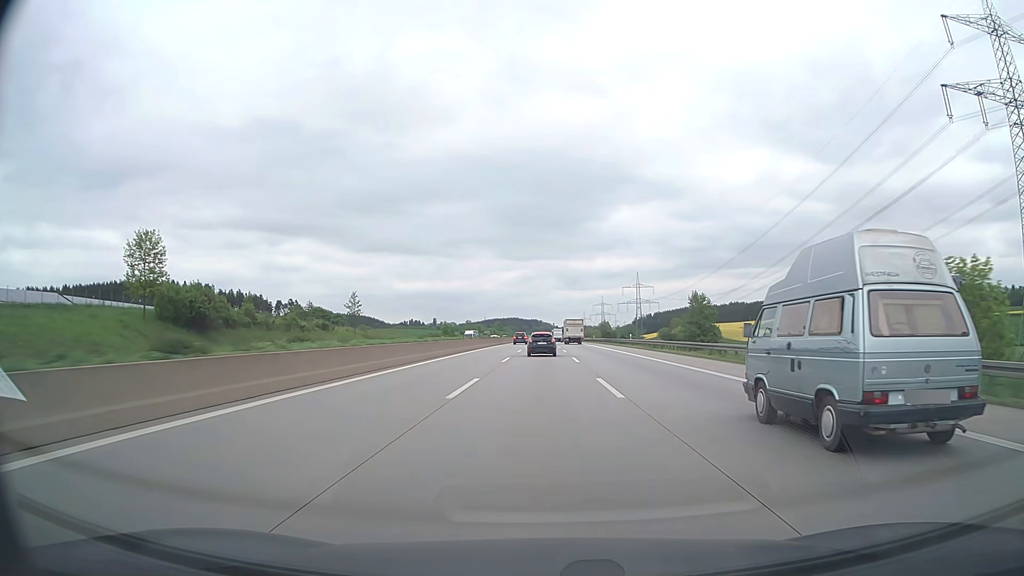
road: motorway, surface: asphalt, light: Day
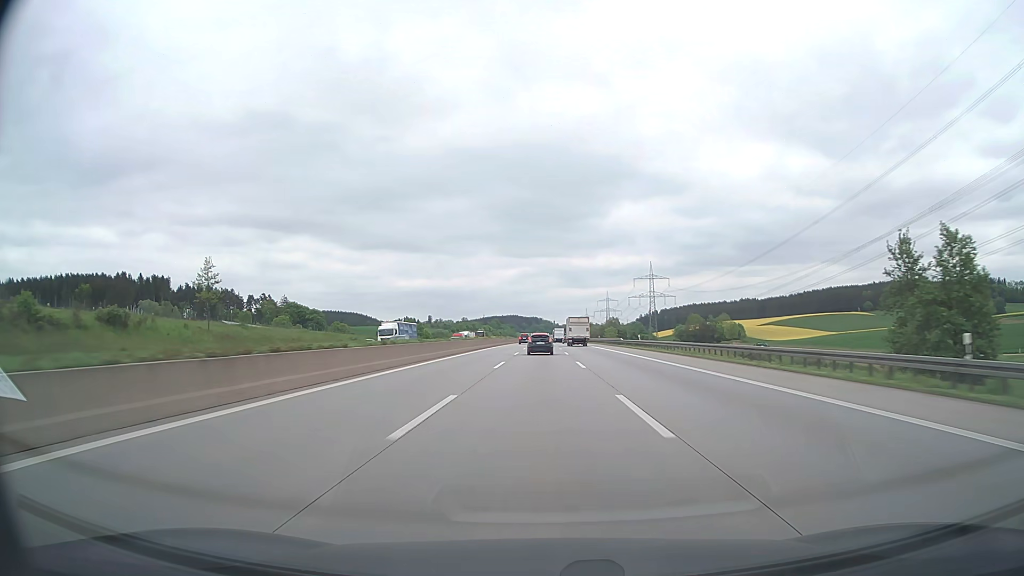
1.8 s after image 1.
(0.0, +59.0) m; 0°
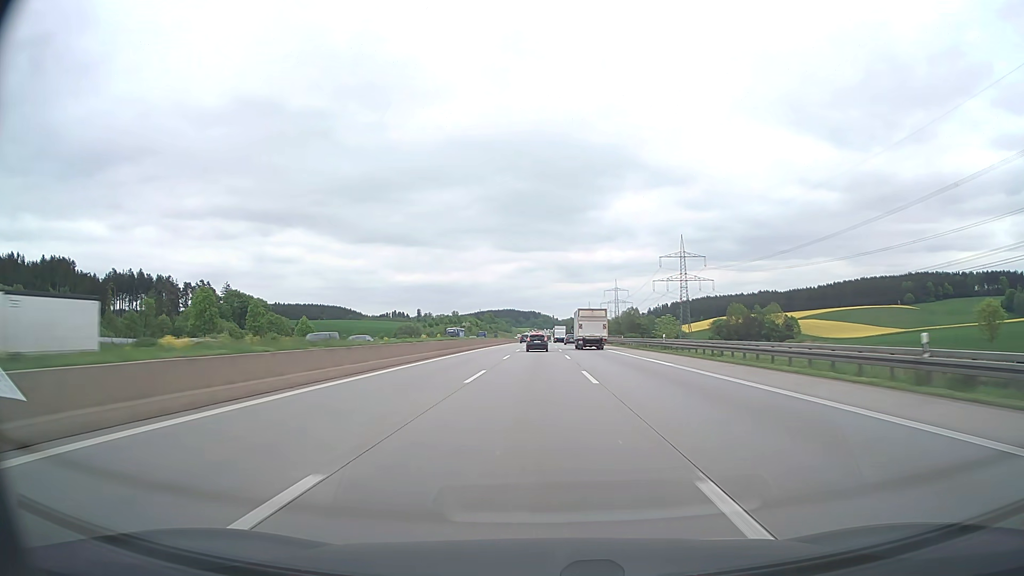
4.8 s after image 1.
(+0.2, +98.3) m; 0°
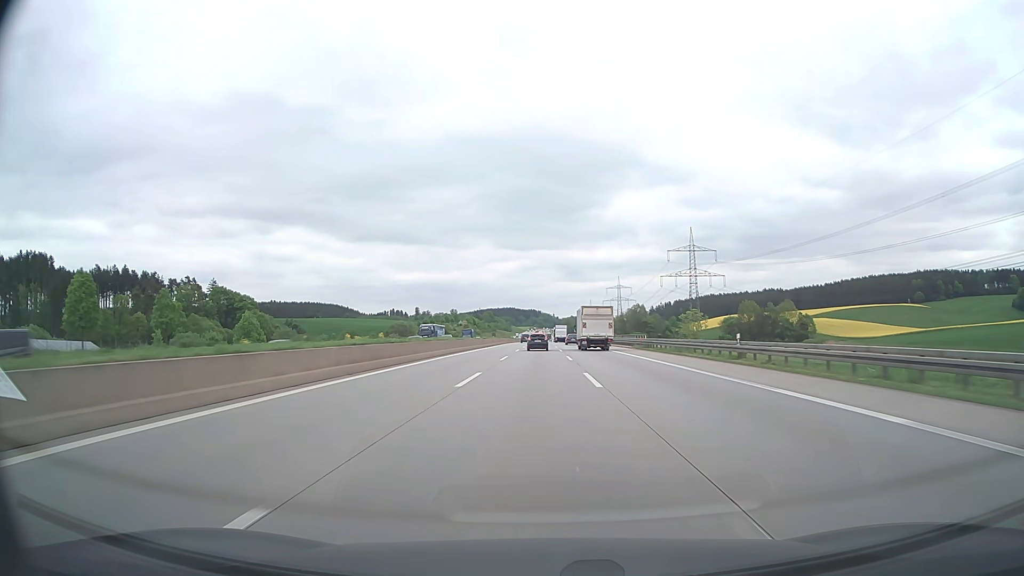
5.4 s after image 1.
(0.0, +19.6) m; 0°
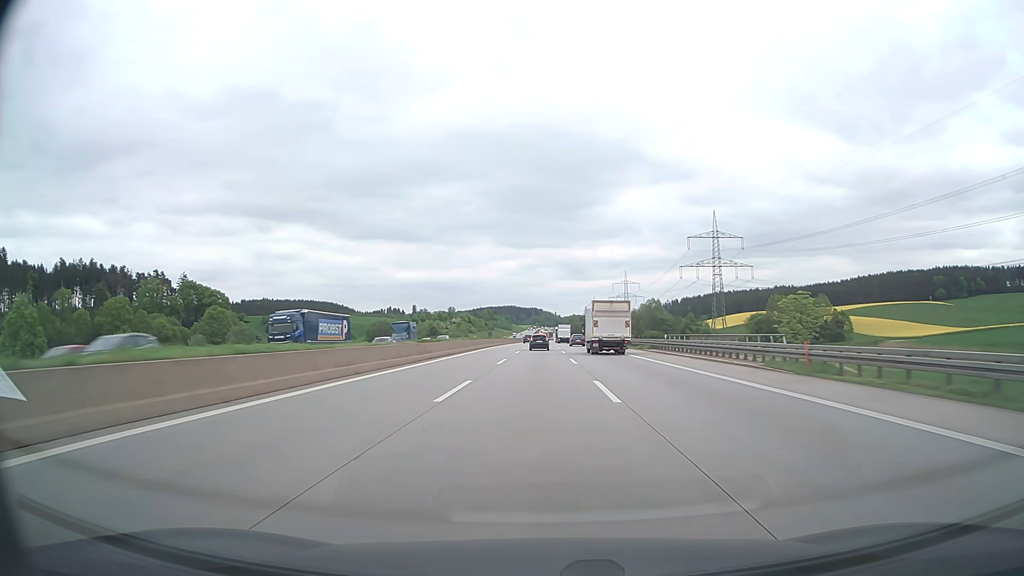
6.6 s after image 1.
(0.0, +39.3) m; 0°
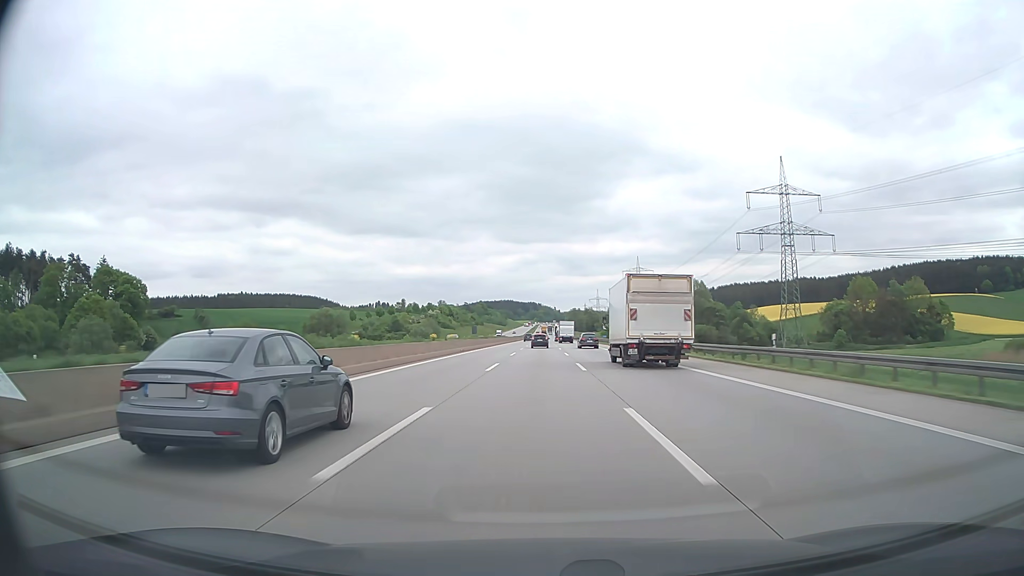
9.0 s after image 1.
(+0.1, +78.9) m; 0°
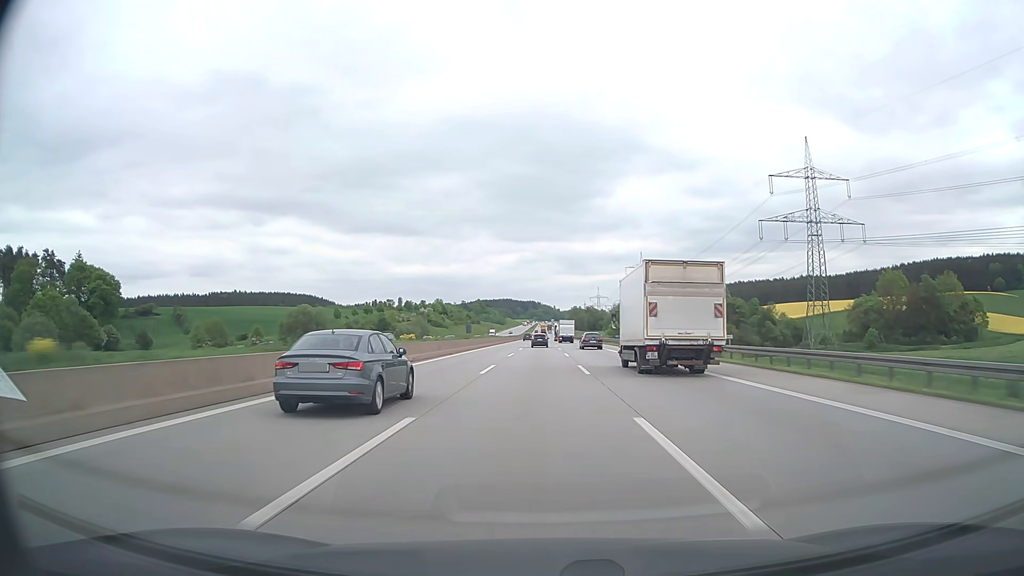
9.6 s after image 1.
(0.0, +19.8) m; 0°
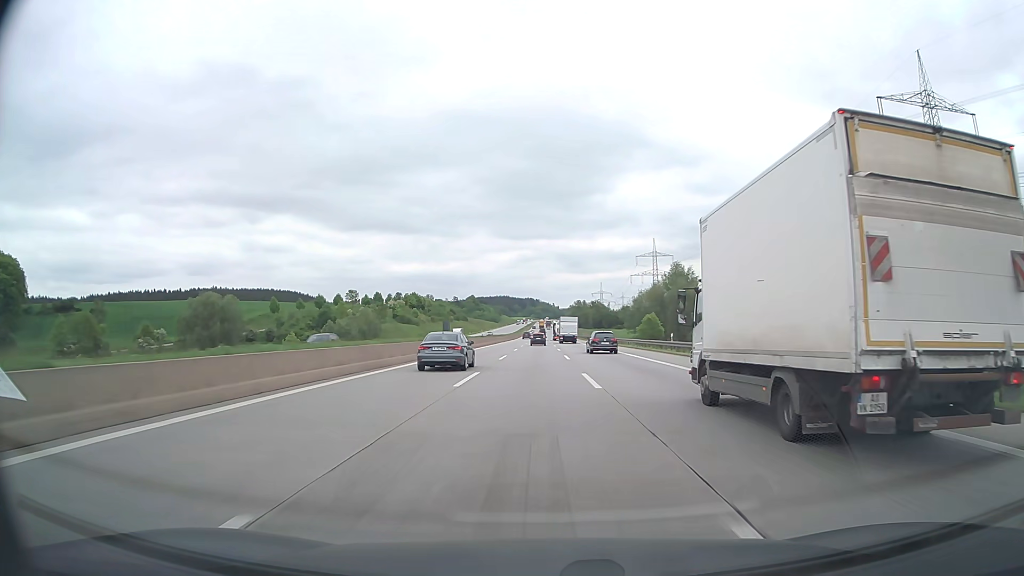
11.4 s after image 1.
(+0.1, +59.6) m; 0°
(0, +10) (0, +20) (0, +30) (0, +40) (0, +50) (0, +60) (0, +70) (0, +80) (0, +90) (0, +100) m
